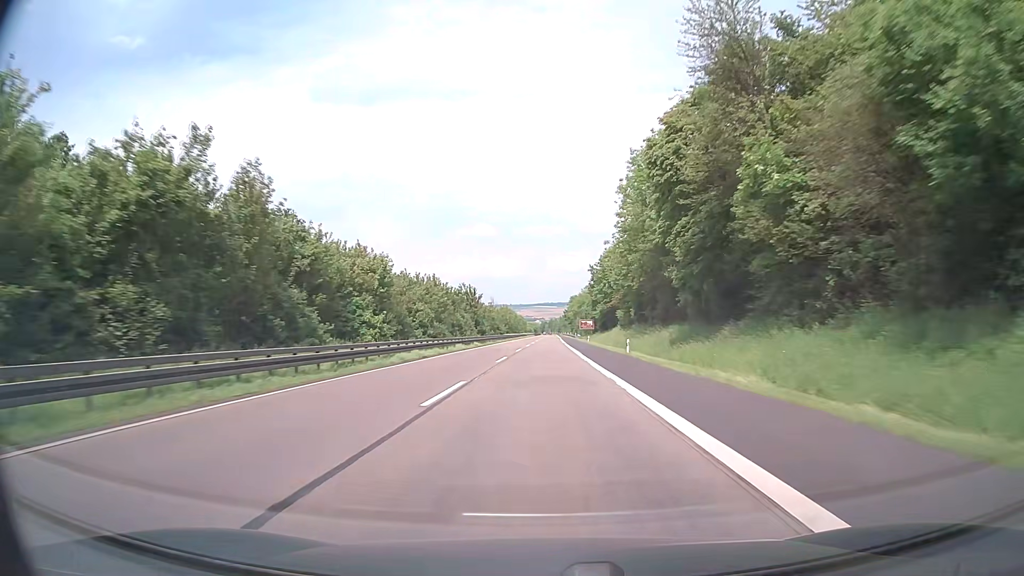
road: motorway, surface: asphalt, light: Day
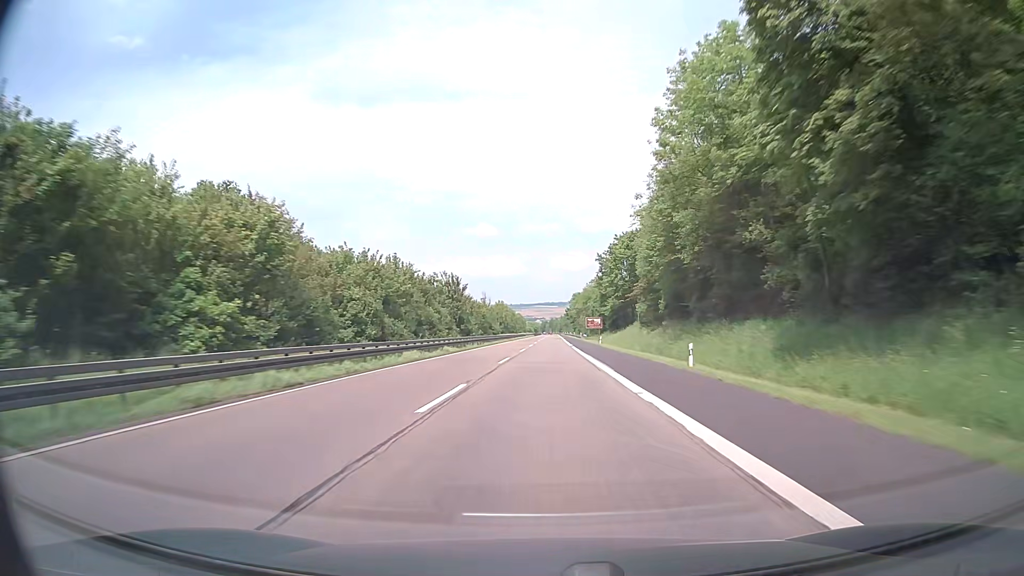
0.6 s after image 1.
(0.0, +19.1) m; 0°
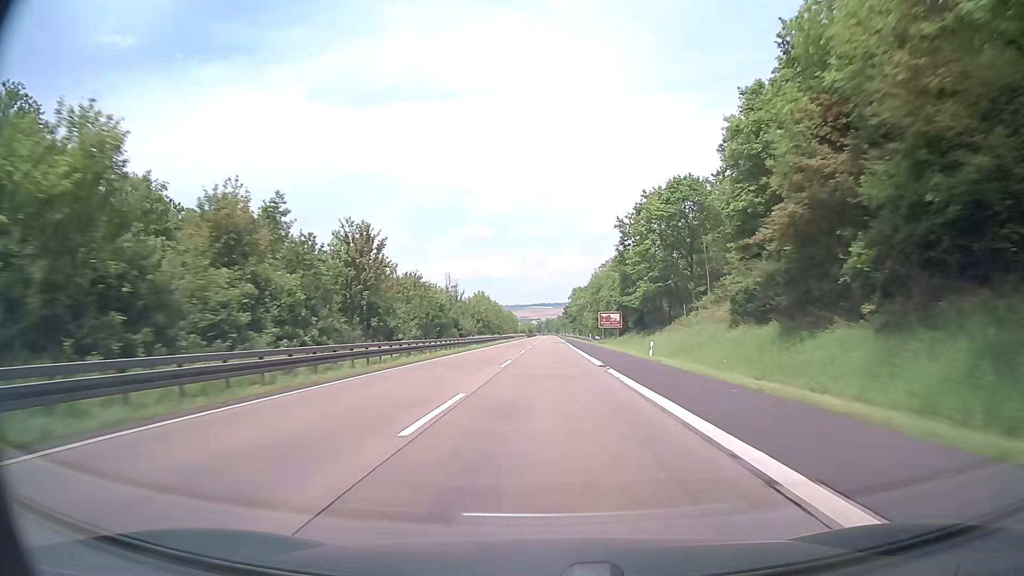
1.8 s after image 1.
(+0.2, +38.1) m; 0°
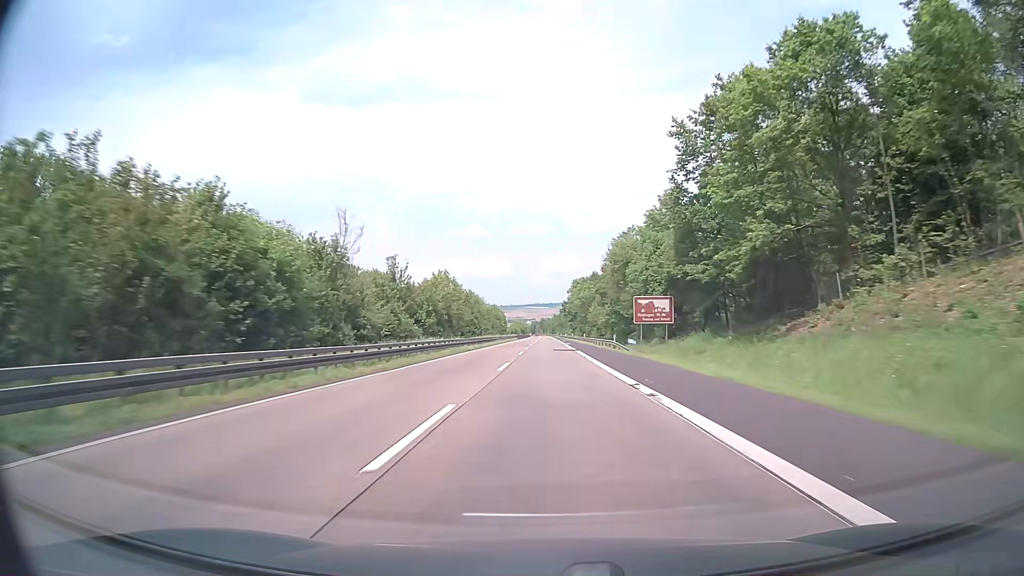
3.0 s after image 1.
(+0.1, +38.1) m; 0°
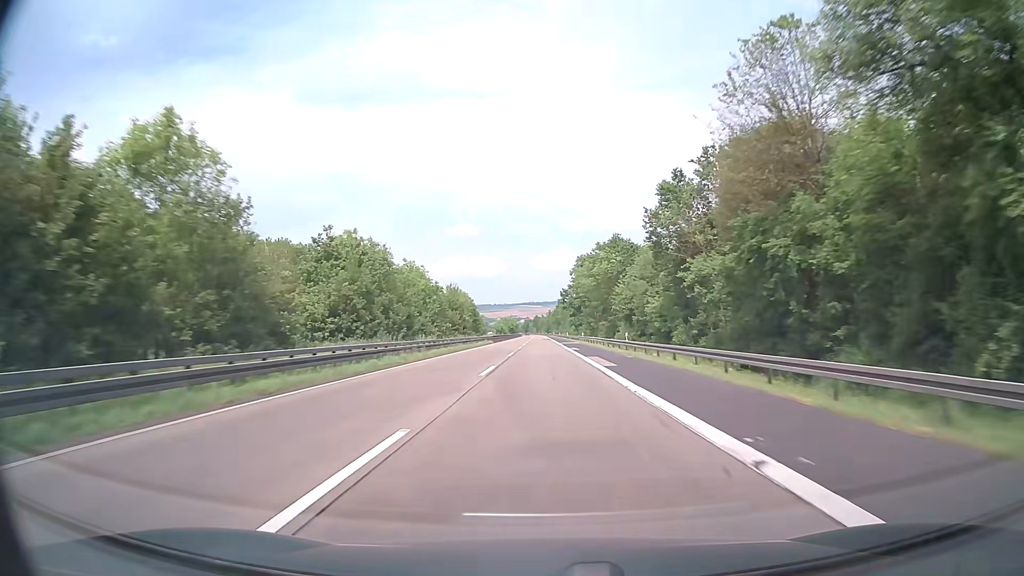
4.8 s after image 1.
(+0.3, +57.2) m; +1°
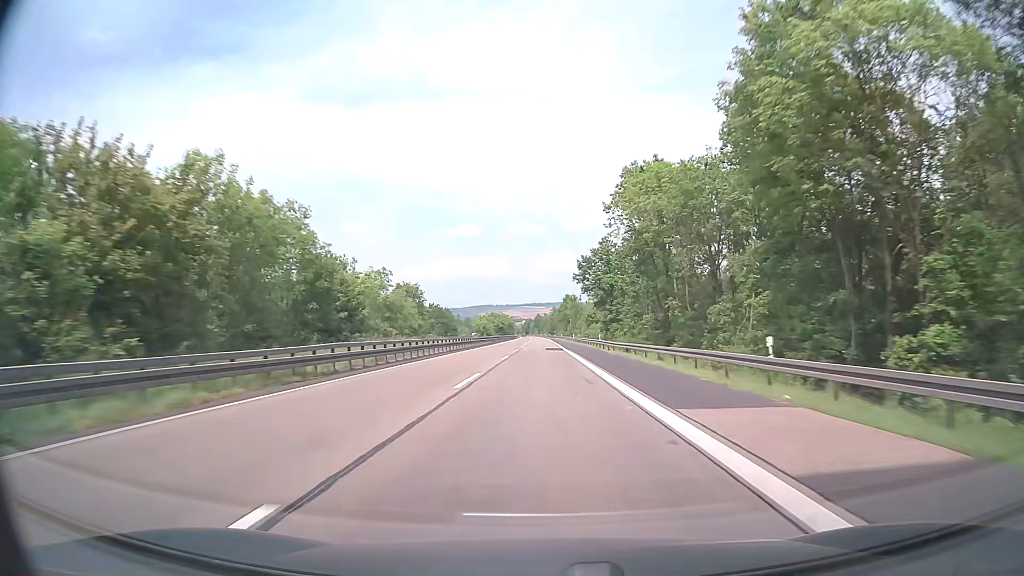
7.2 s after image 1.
(-0.3, +76.2) m; 0°
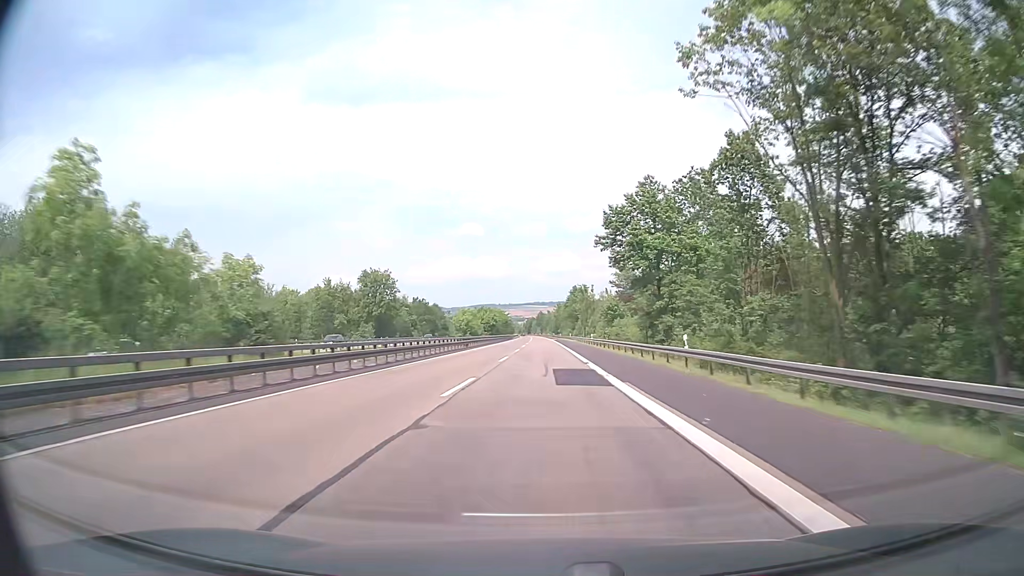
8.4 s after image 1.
(-0.1, +38.1) m; 0°
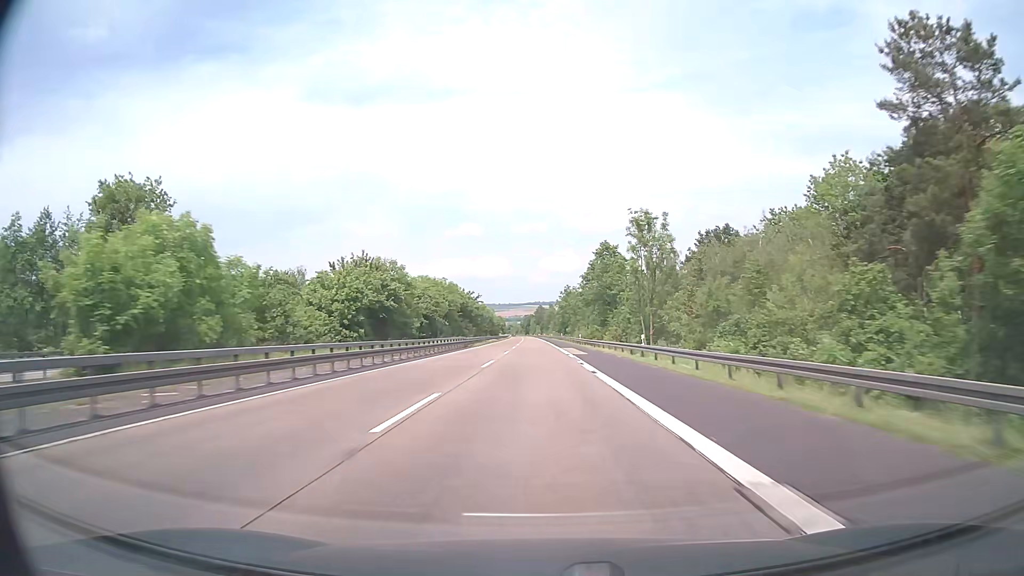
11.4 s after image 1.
(+0.2, +95.1) m; 0°
(0, +10) (0, +20) (0, +30) (0, +40) (0, +50) (0, +60) (0, +70) (-1, +80) (-1, +90) (-1, +100) m
